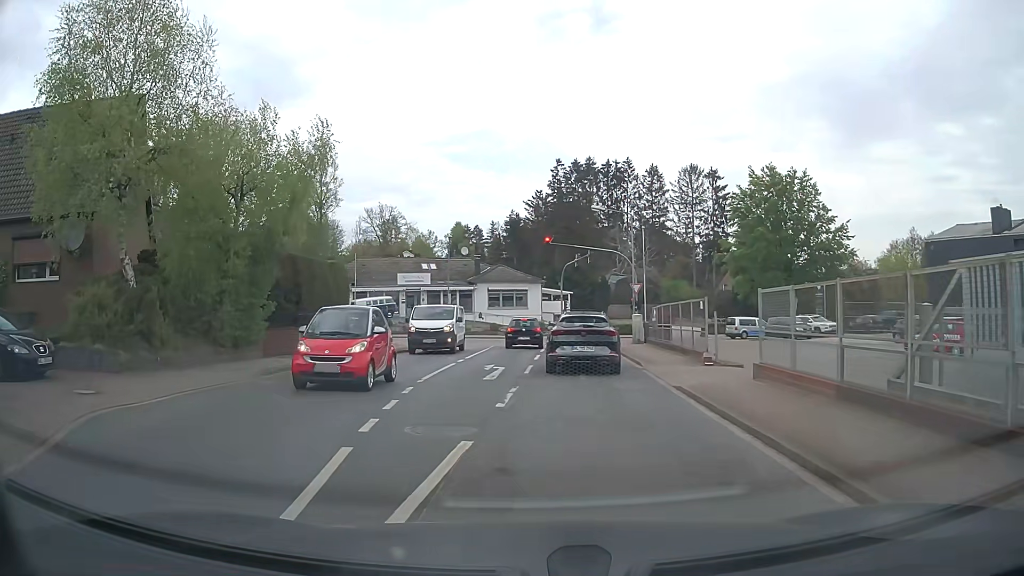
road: tertiary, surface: asphalt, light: Day
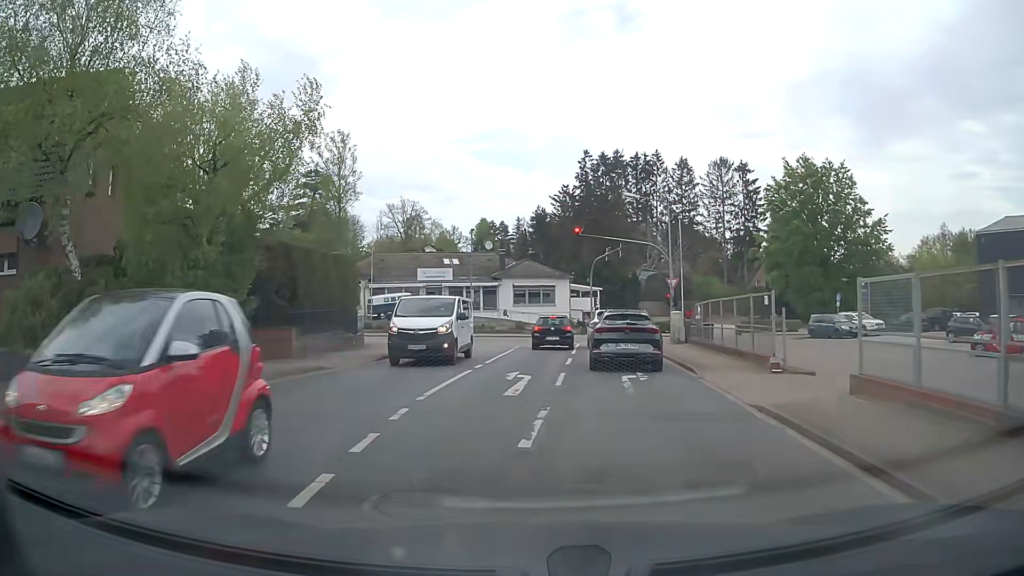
(0.0, +3.3) m; -1°
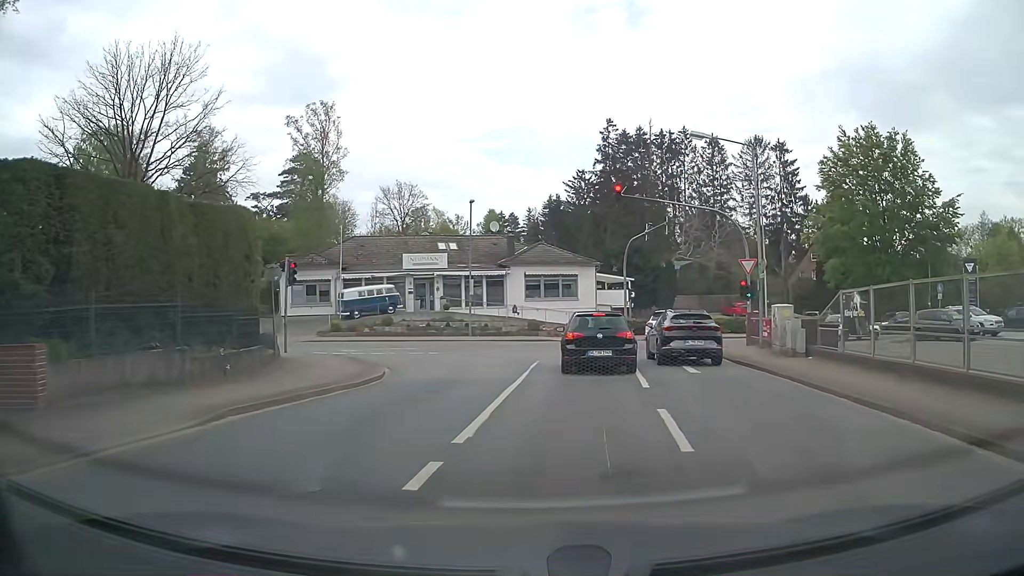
(-0.5, +12.4) m; -1°
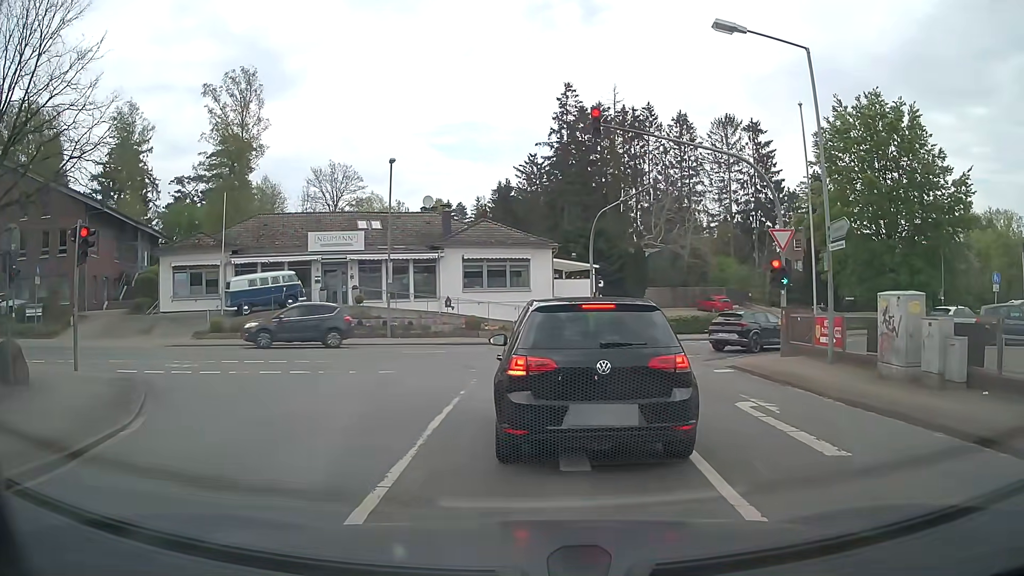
(+0.4, +9.7) m; +4°
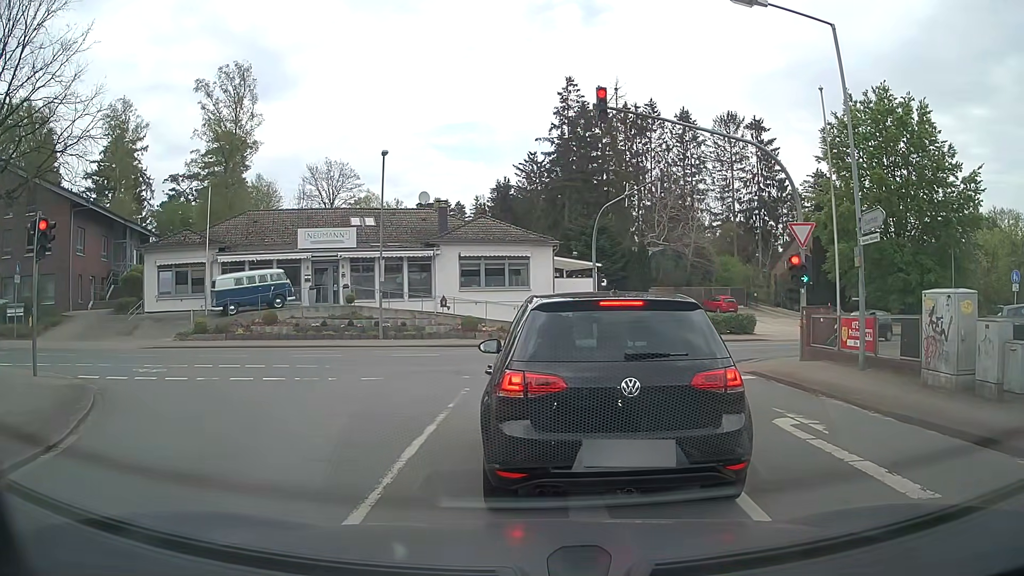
(0.0, +1.5) m; 0°
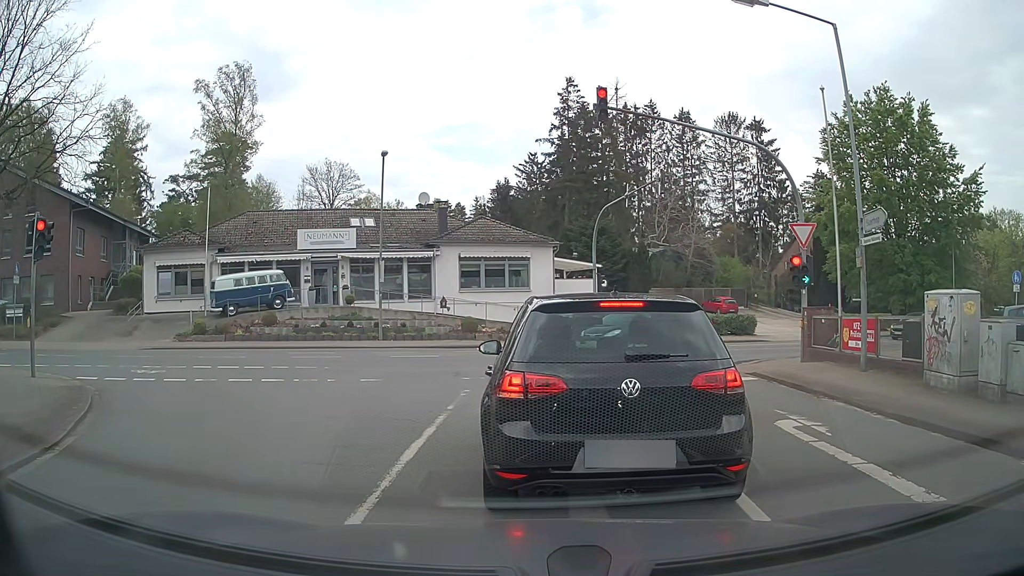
(0.0, +0.1) m; 0°
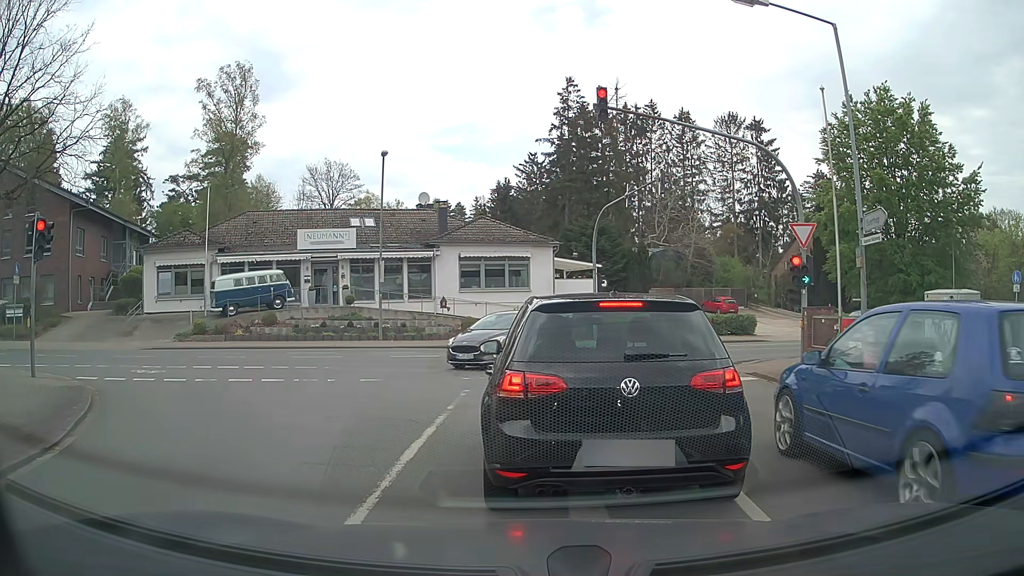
(0.0, 0.0) m; 0°
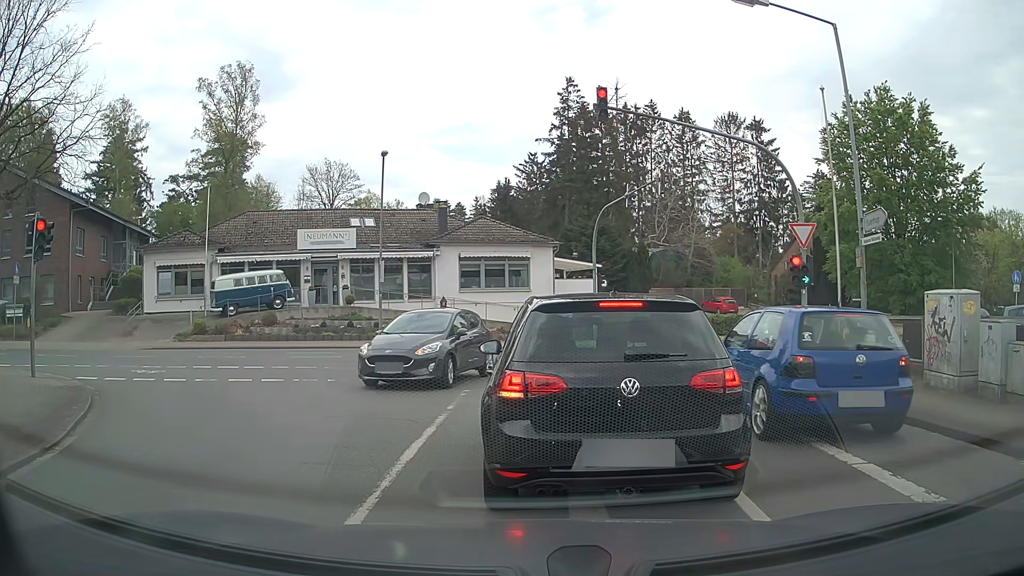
(0.0, 0.0) m; 0°
(0, +10) (-4, +19) (-13, +22) (-23, +19) (-32, +15) (-42, +12) (-51, +8) (-60, +5) (-70, +1) (-79, -2) m
